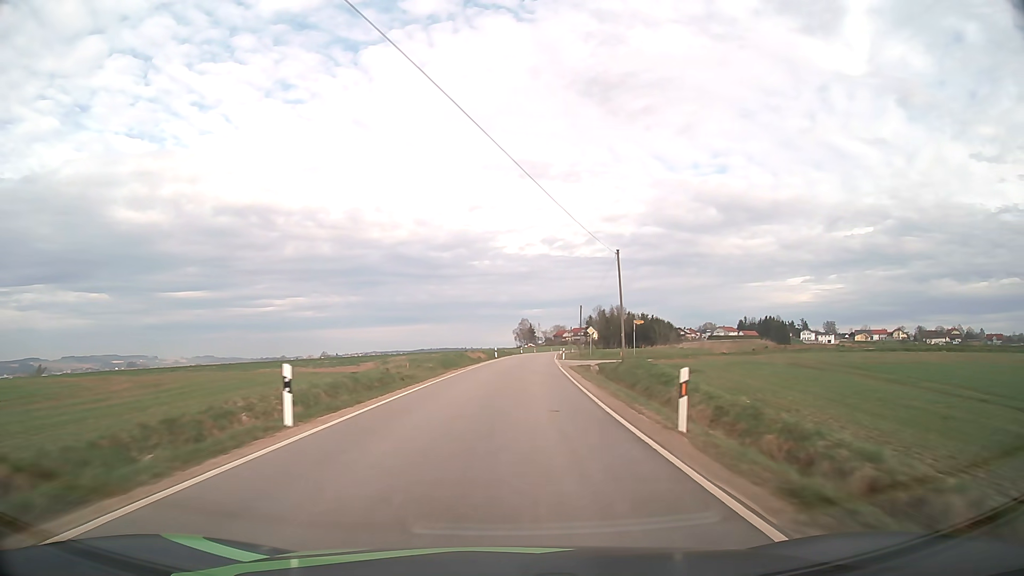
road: tertiary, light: Day
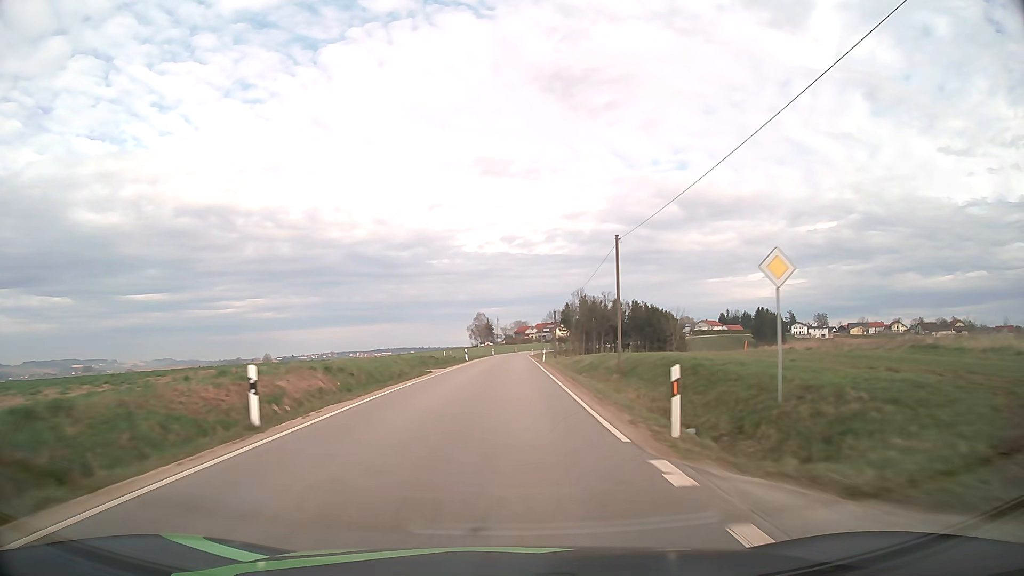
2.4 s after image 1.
(+2.5, +54.6) m; +4°
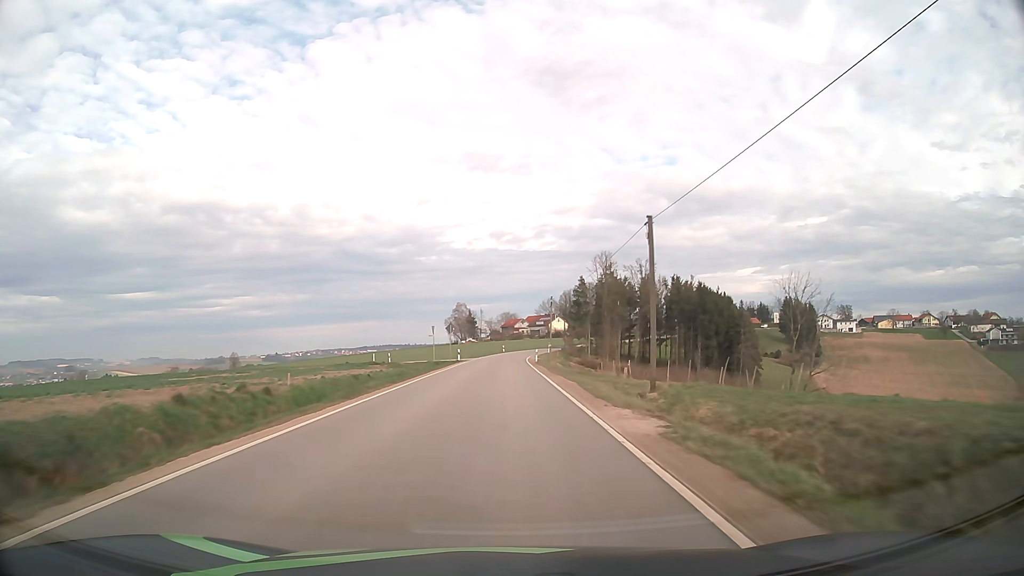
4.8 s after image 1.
(+0.6, +54.9) m; +1°
(0, +10) (0, +20) (0, +30) (0, +40) (0, +50) (0, +60) (+1, +70) (+1, +80) (+2, +90) (+4, +100) m
